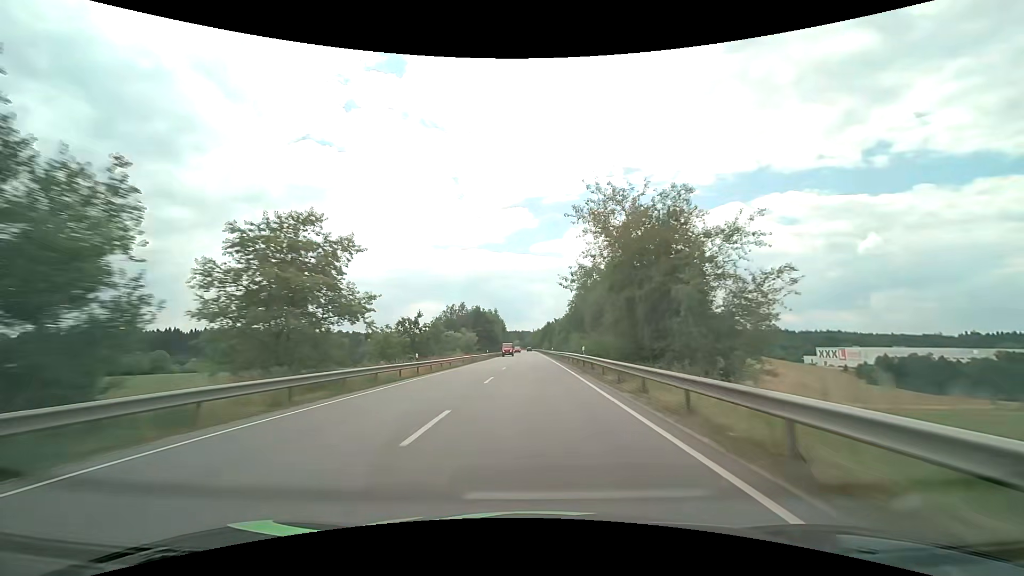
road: primary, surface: asphalt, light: Day
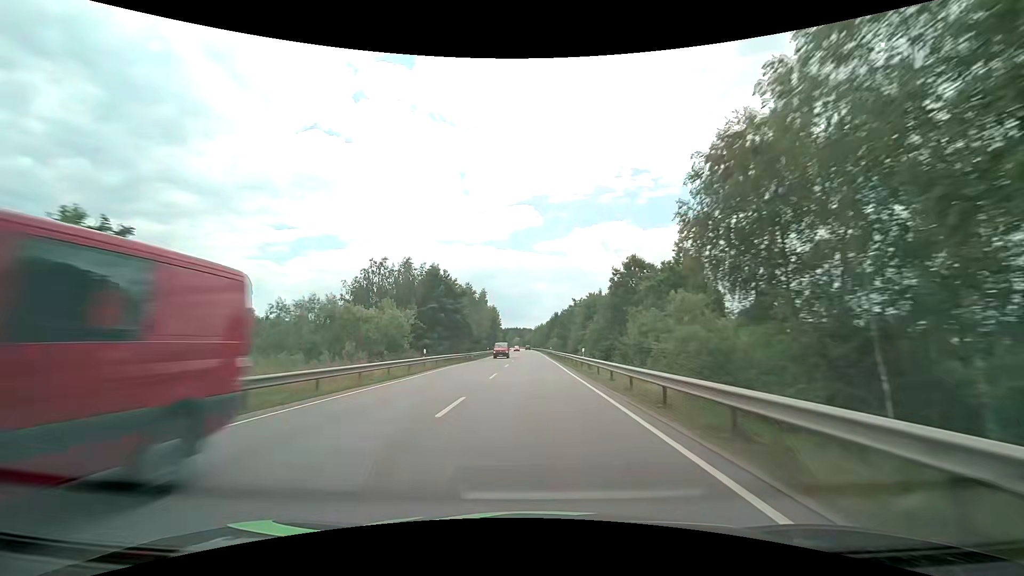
(+0.1, +46.6) m; 0°
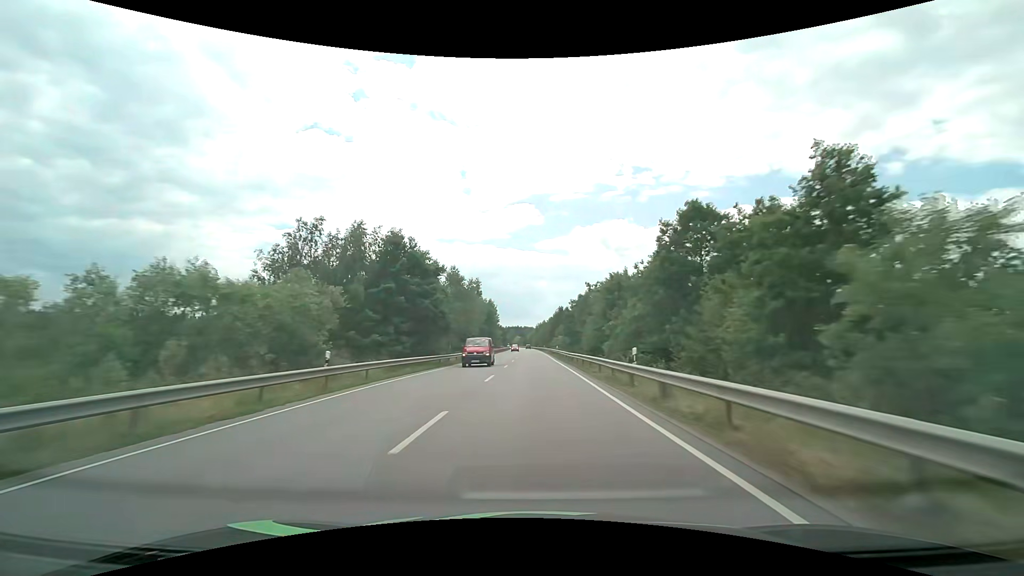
(0.0, +15.6) m; 0°
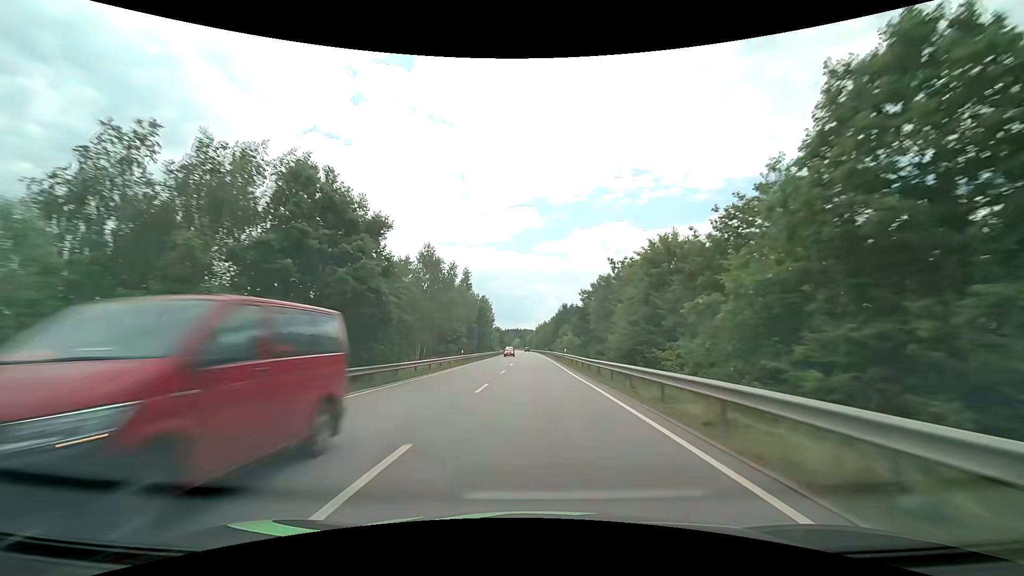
(0.0, +15.7) m; 0°
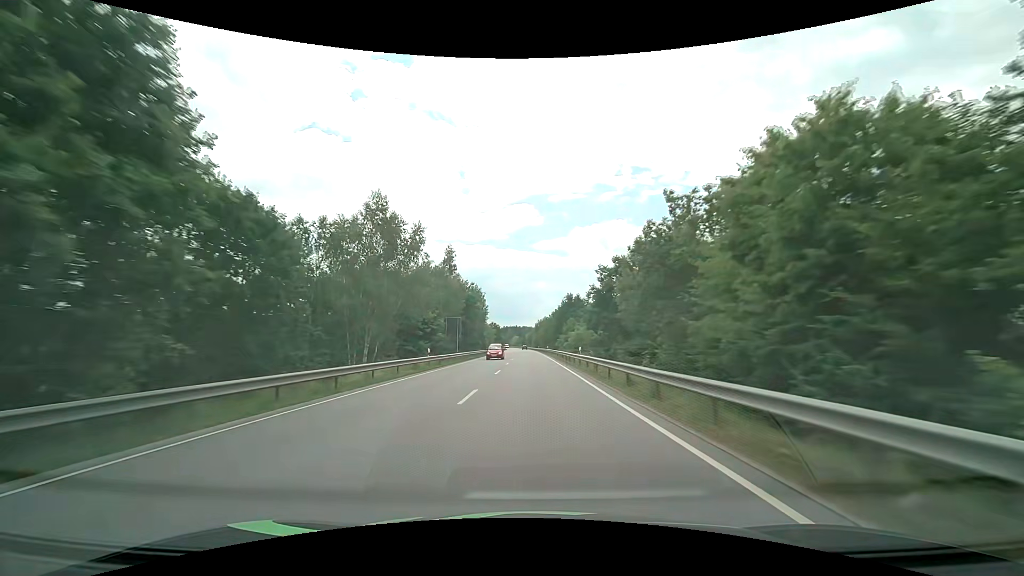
(0.0, +15.8) m; 0°
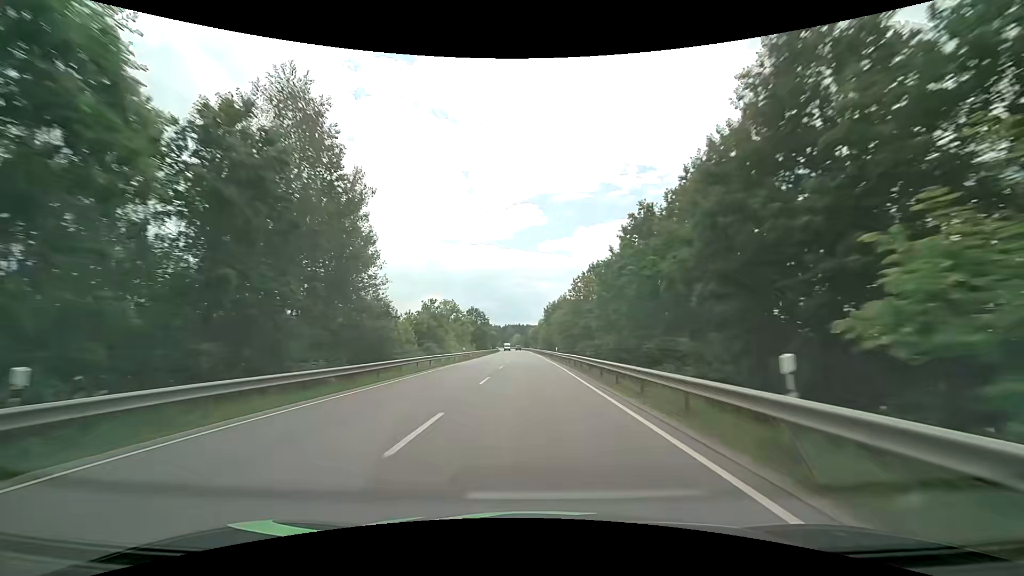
(-0.5, +79.2) m; -1°
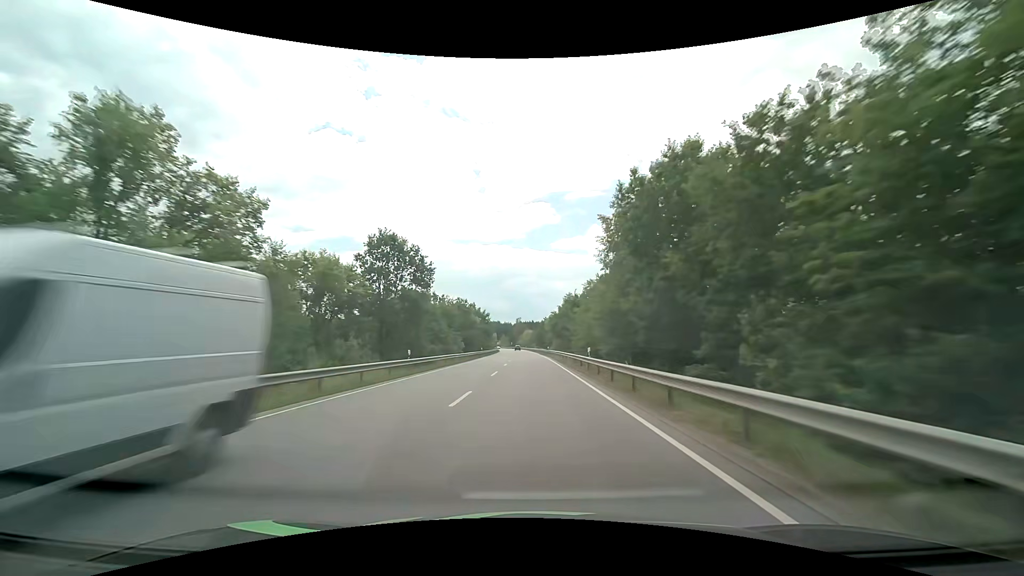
(-1.1, +79.0) m; -2°
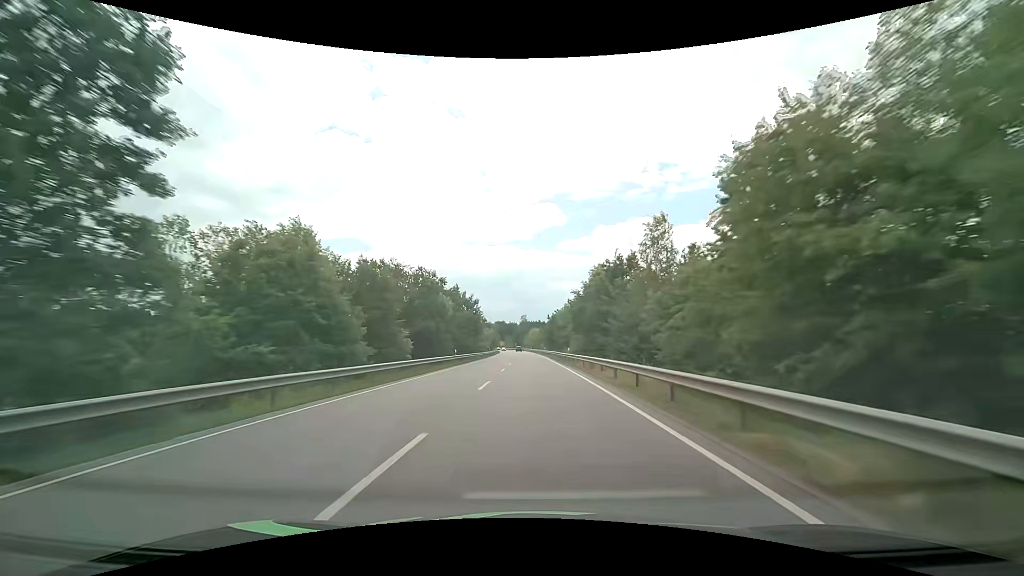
(-0.2, +31.5) m; -1°
(0, +10) (0, +20) (0, +30) (0, +40) (0, +50) (-1, +60) (-1, +70) (-1, +80) (-1, +90) (-1, +100) m
